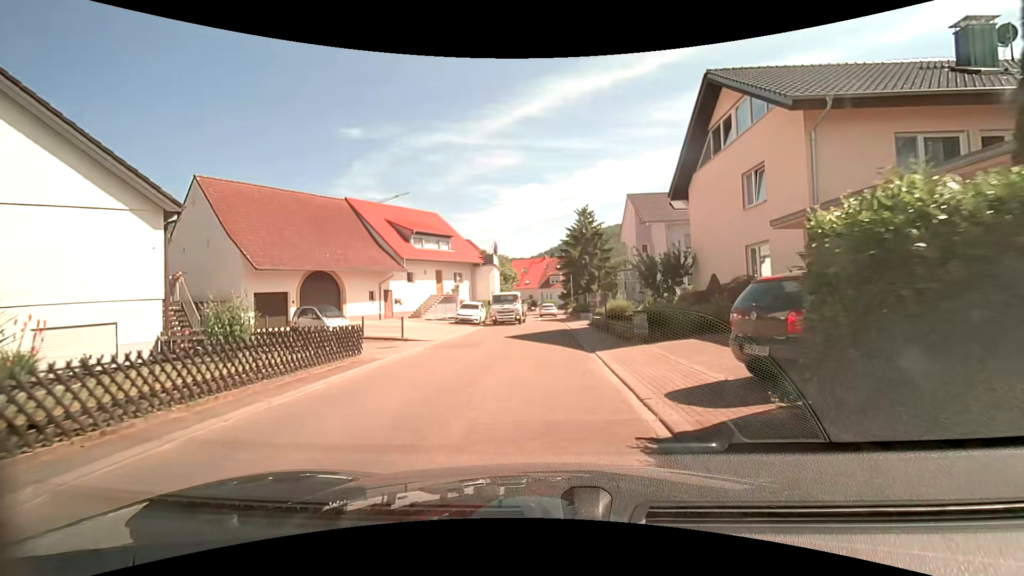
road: unclassified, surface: asphalt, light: Day
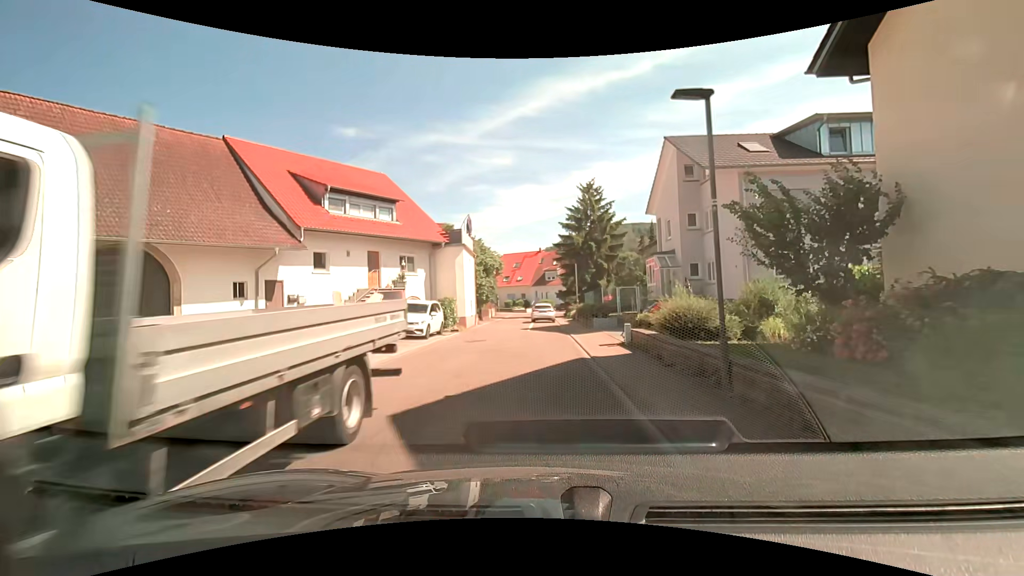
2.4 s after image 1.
(0.0, +14.7) m; 0°
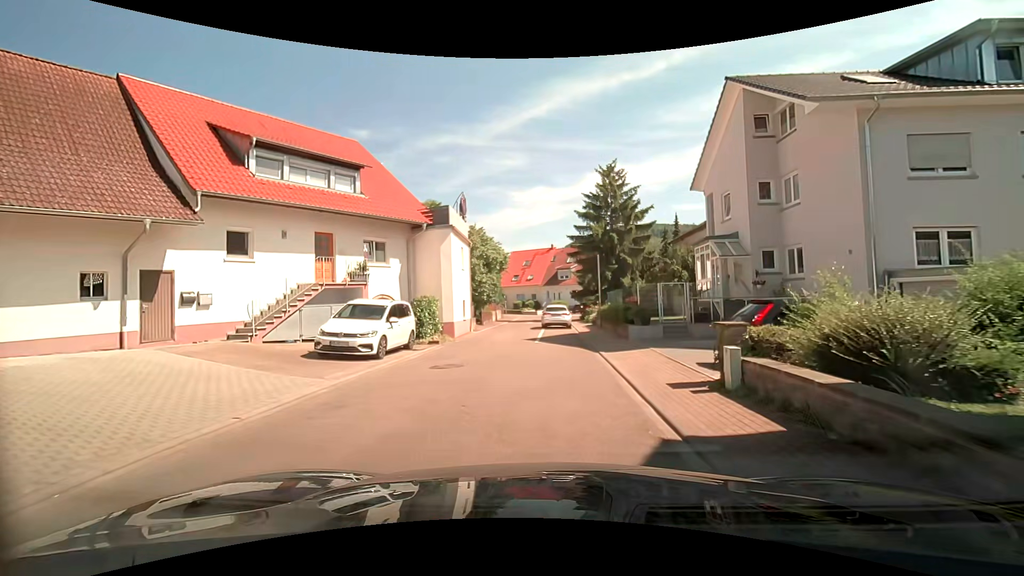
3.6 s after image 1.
(0.0, +7.4) m; -1°
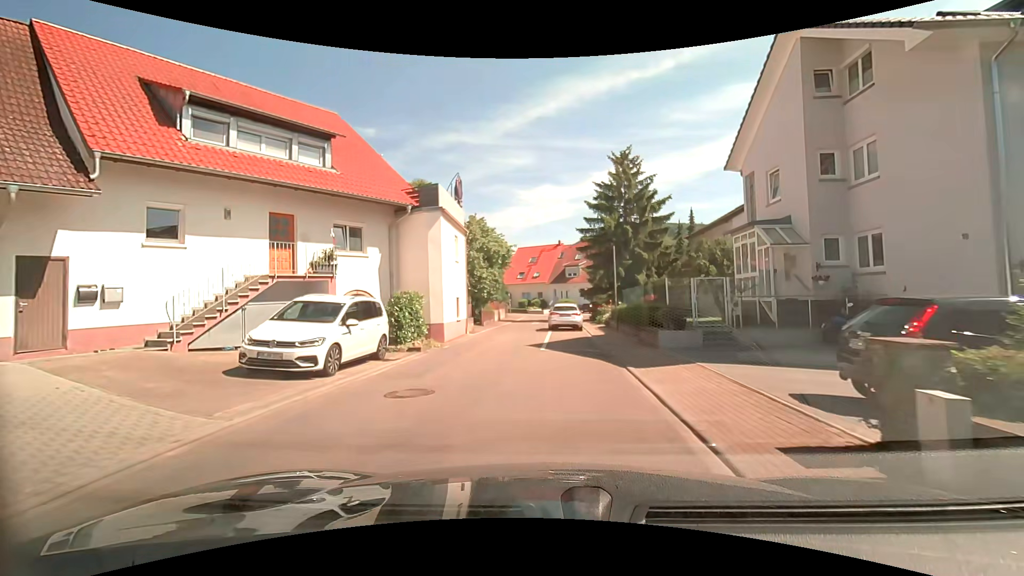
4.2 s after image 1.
(0.0, +3.7) m; -1°
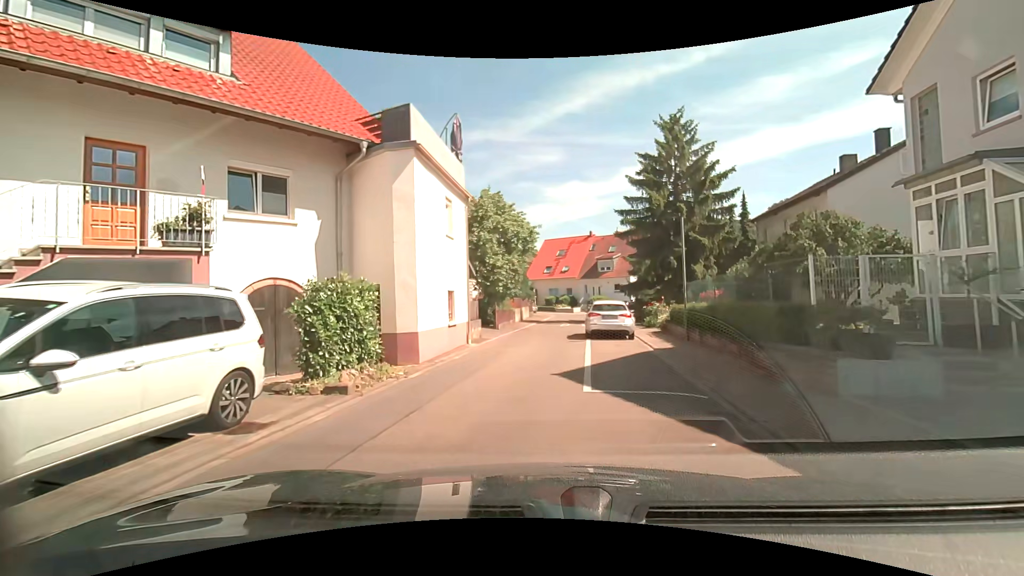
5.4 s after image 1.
(-0.1, +7.4) m; -3°
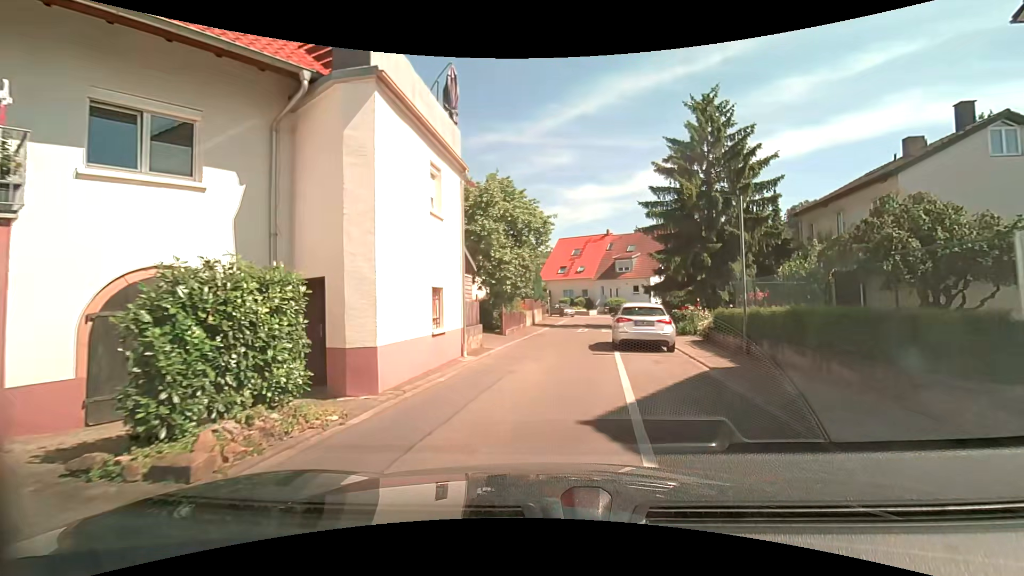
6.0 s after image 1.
(0.0, +3.7) m; -1°
